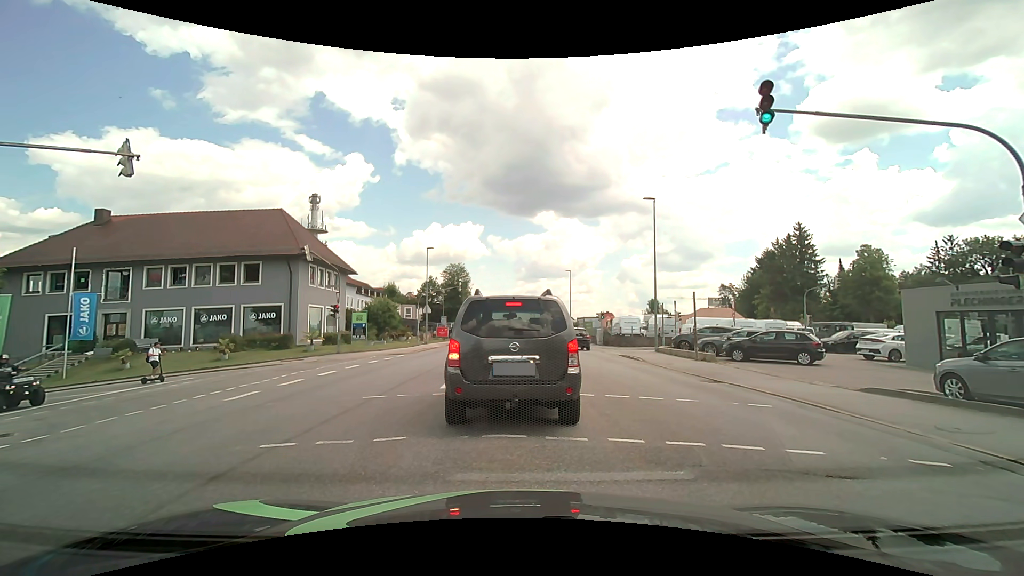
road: tertiary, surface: asphalt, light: Day
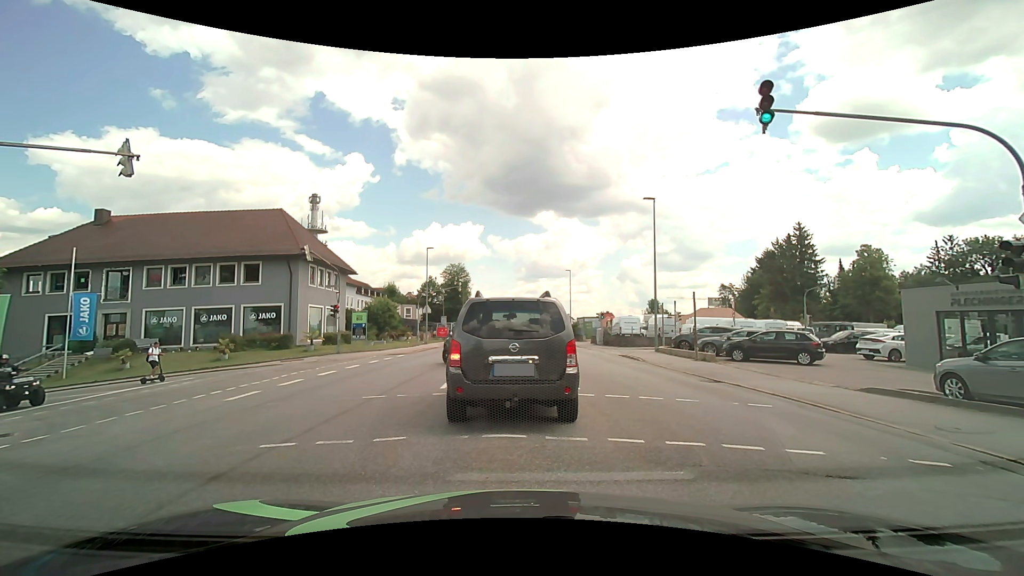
(0.0, 0.0) m; 0°
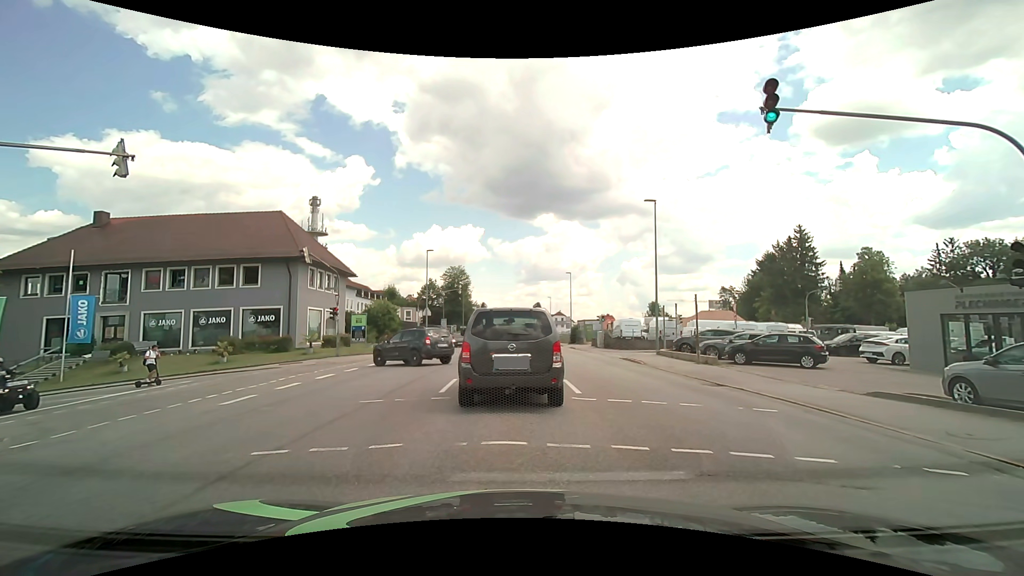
(0.0, +0.2) m; 0°
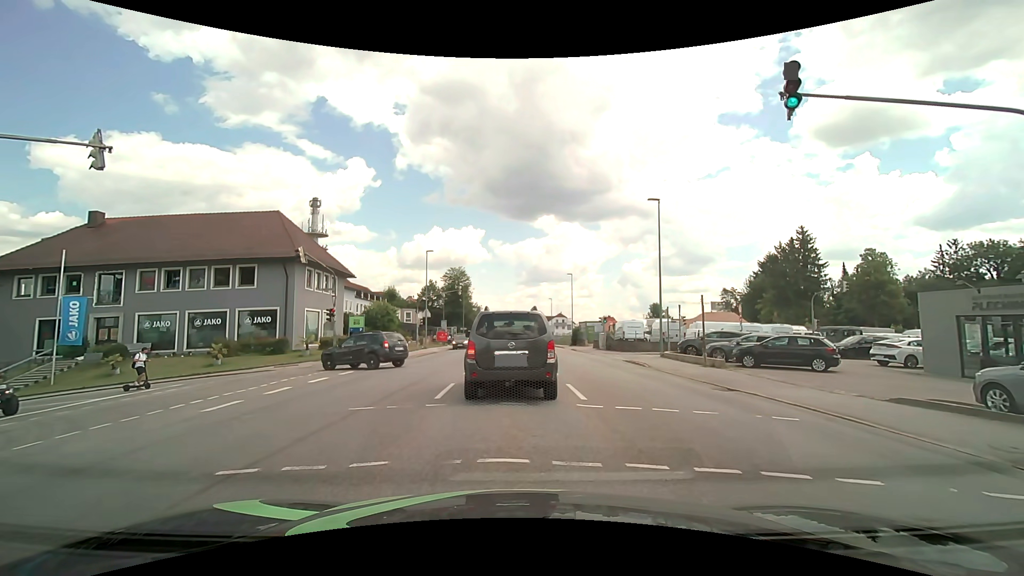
(0.0, +0.8) m; 0°
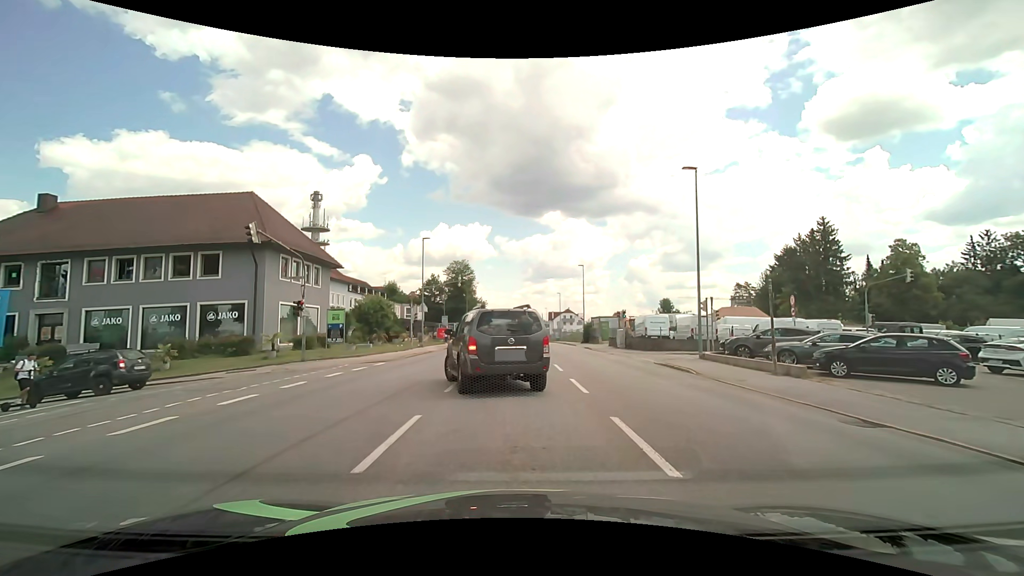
(-0.1, +5.8) m; -1°
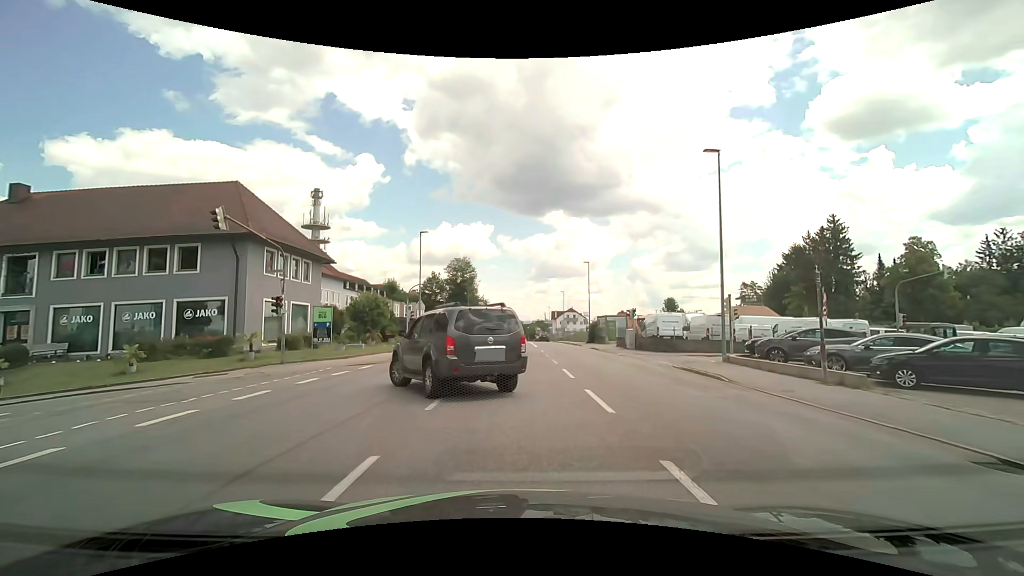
(0.0, +2.6) m; 0°
